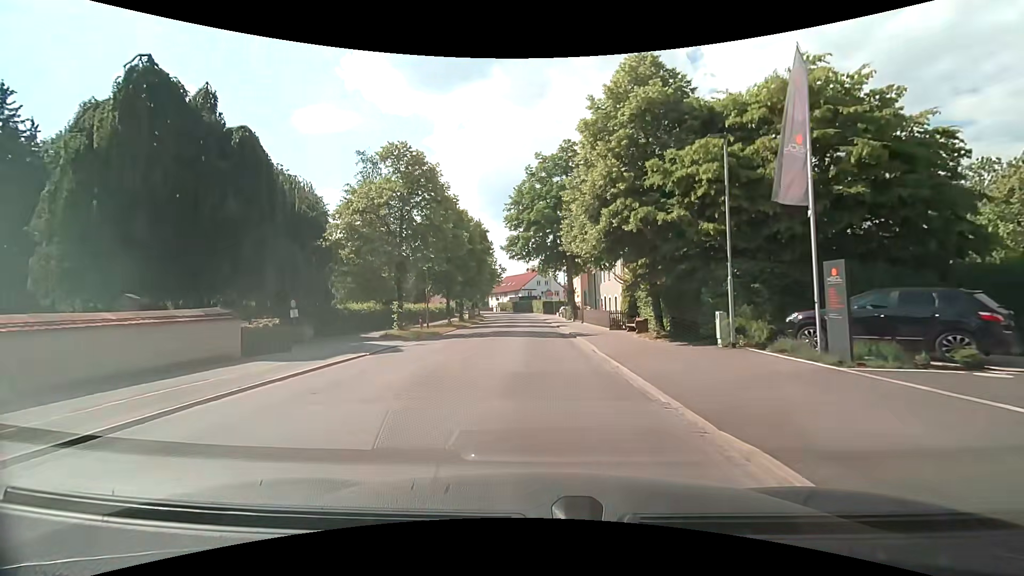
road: tertiary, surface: asphalt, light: Day
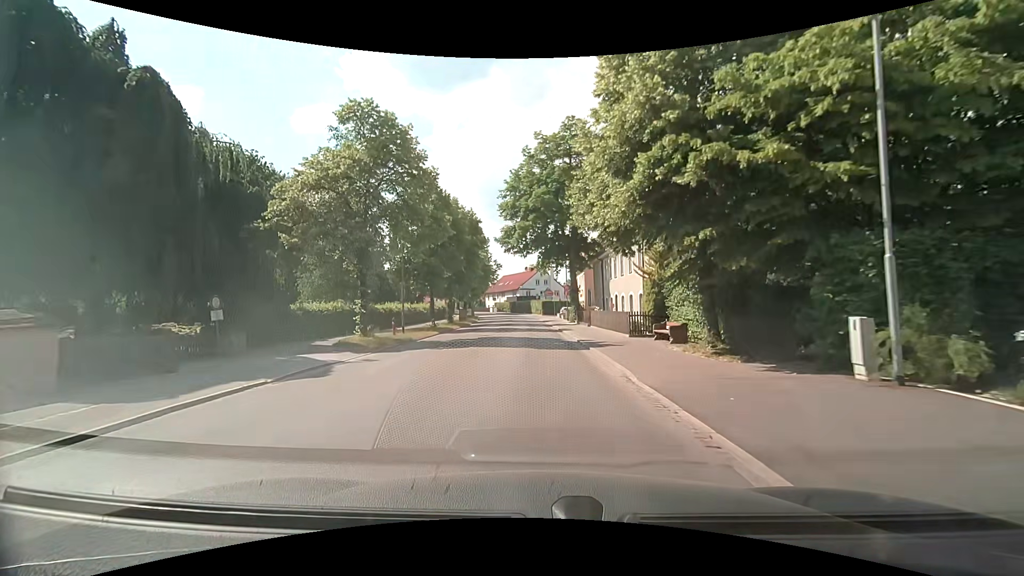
(0.0, +6.4) m; 0°
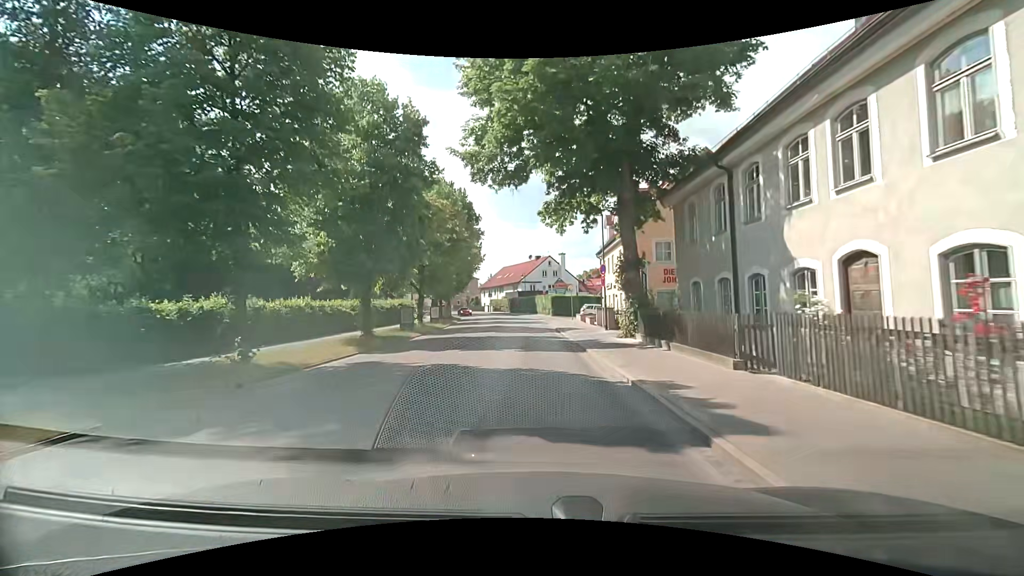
(0.0, +25.7) m; -1°
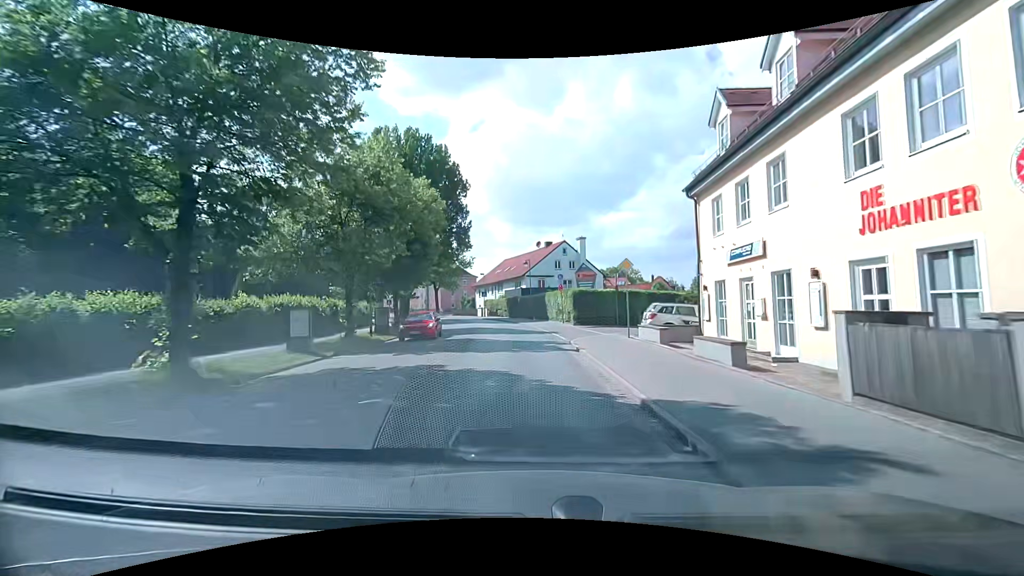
(+0.1, +24.7) m; -1°
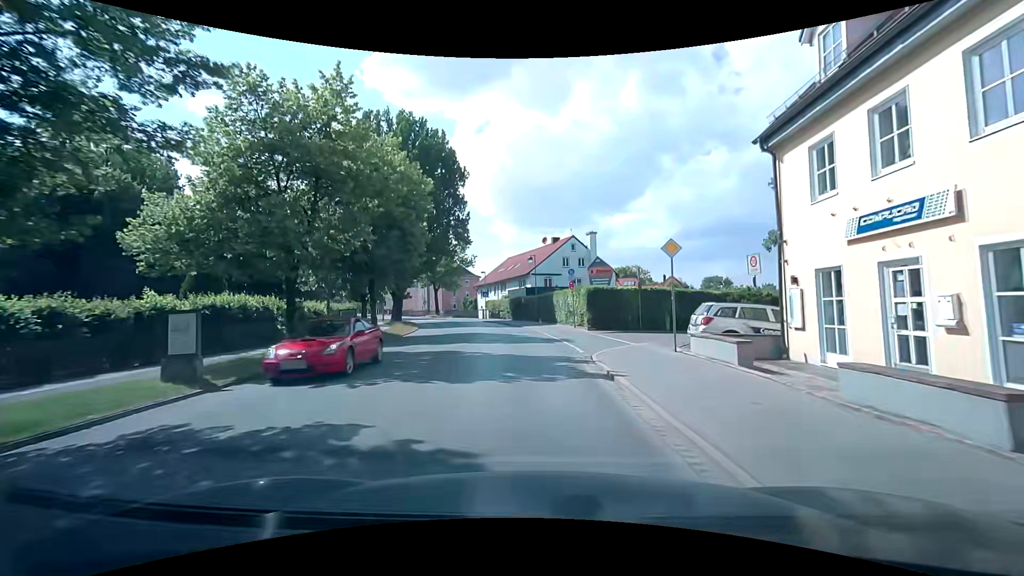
(0.0, +5.9) m; -1°
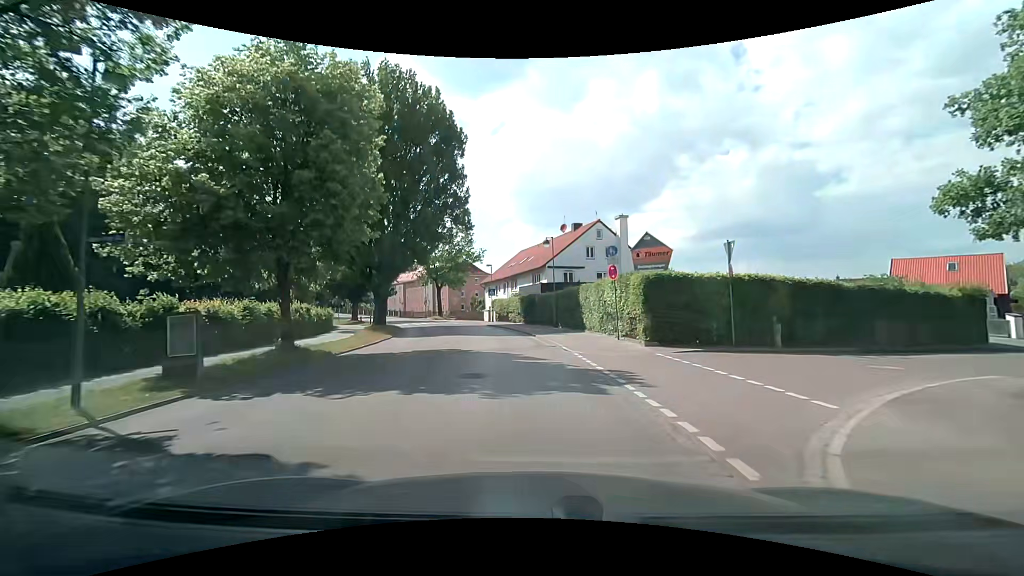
(0.0, +11.6) m; 0°
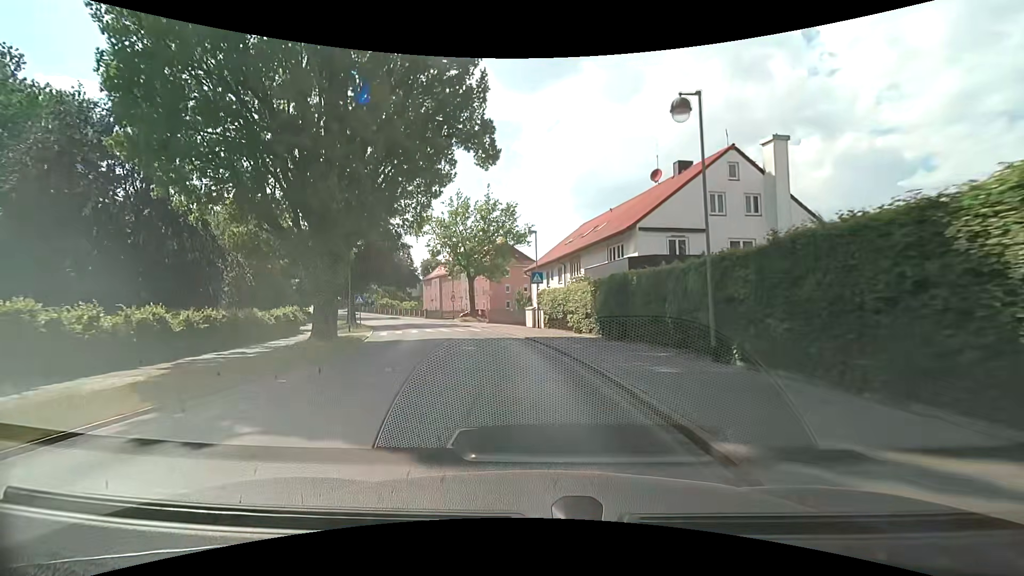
(-1.8, +22.3) m; -9°
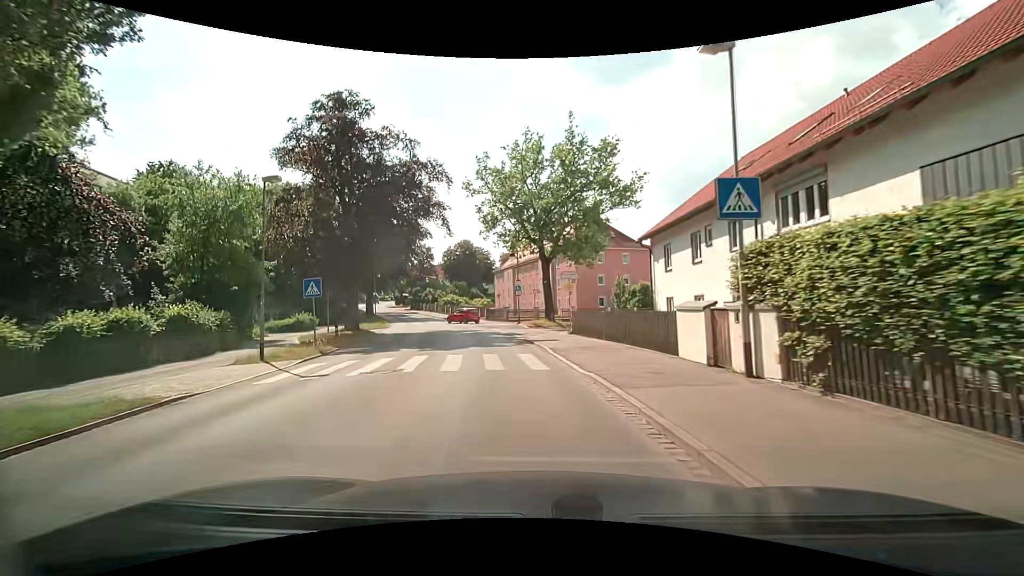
(-1.4, +21.8) m; -9°
(0, +10) (-2, +20) (-4, +30) (-6, +40) (-8, +49) (-11, +59) (-15, +68) (-18, +77) (-22, +87) (-27, +96) m
